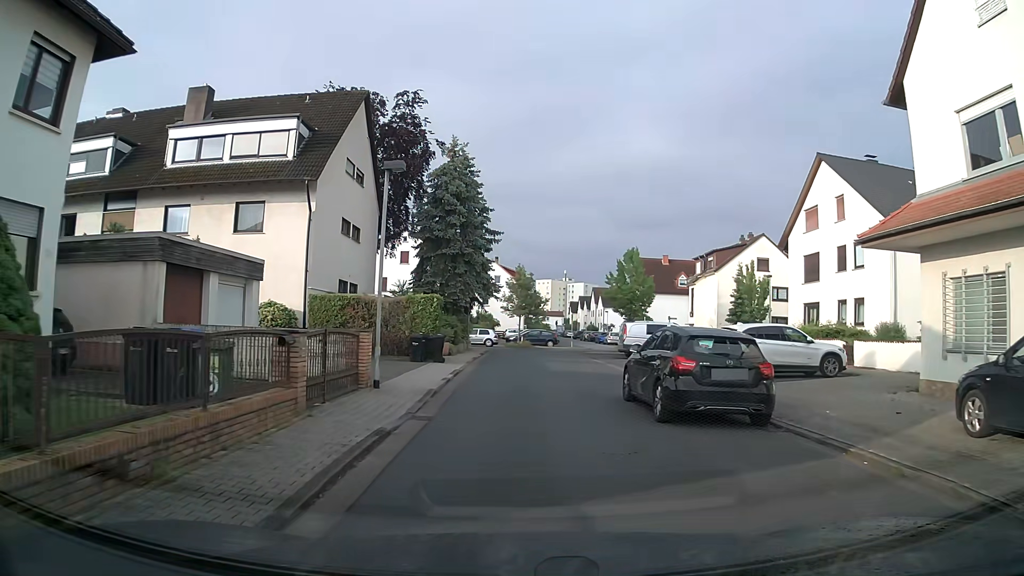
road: residential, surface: asphalt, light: Day
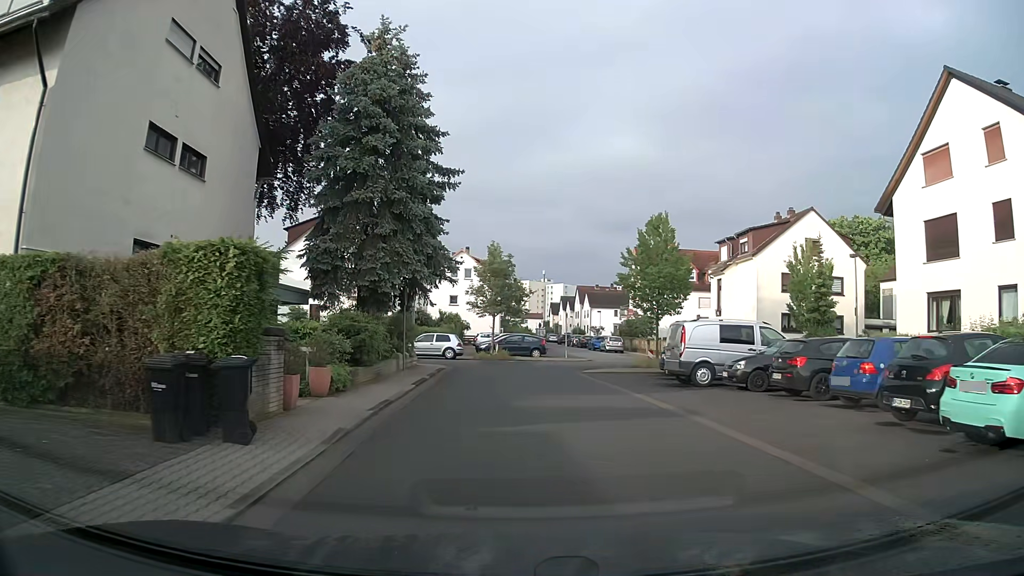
(+0.2, +15.9) m; +2°
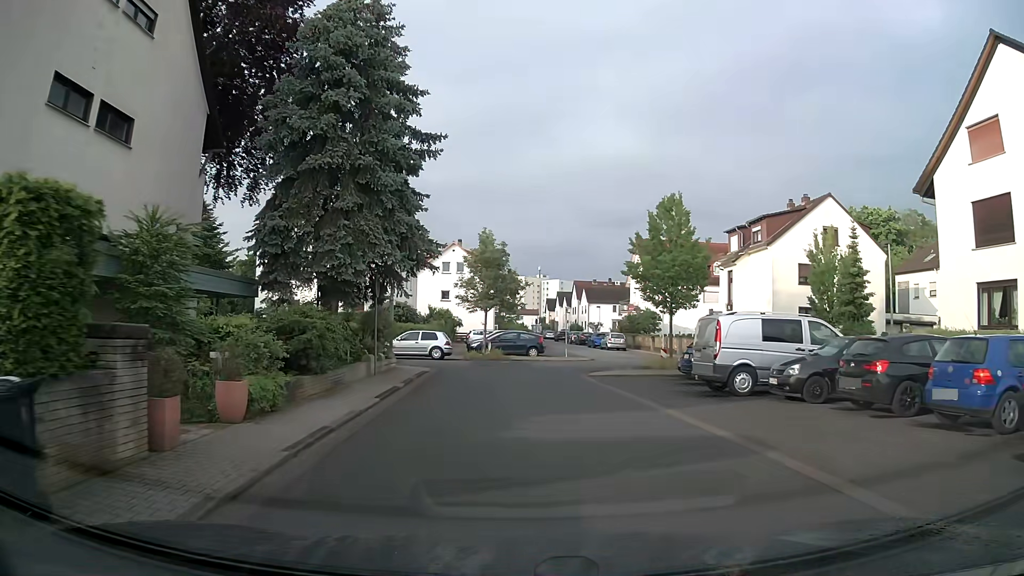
(0.0, +3.9) m; 0°
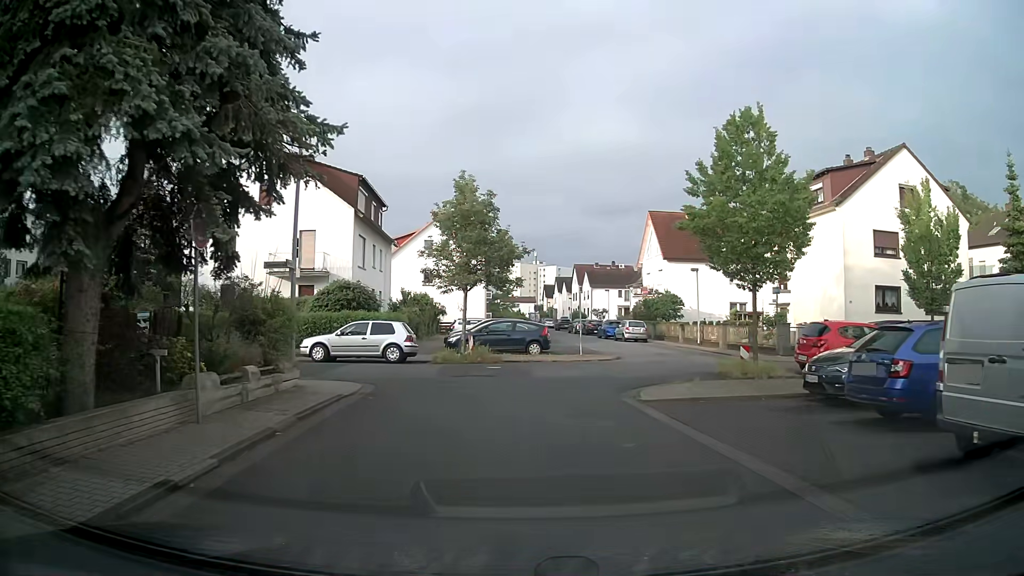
(0.0, +10.6) m; 0°
